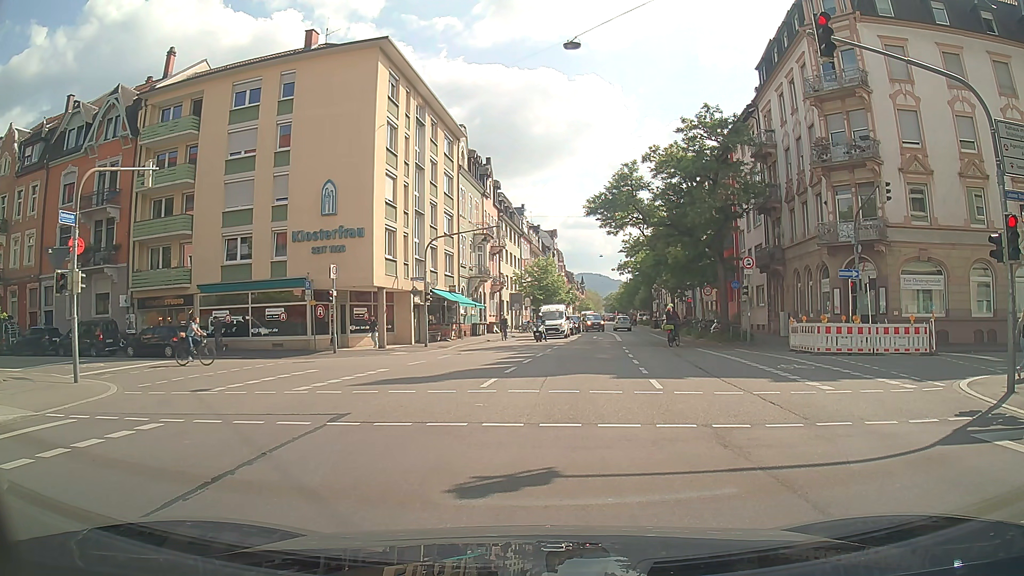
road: secondary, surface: asphalt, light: Day
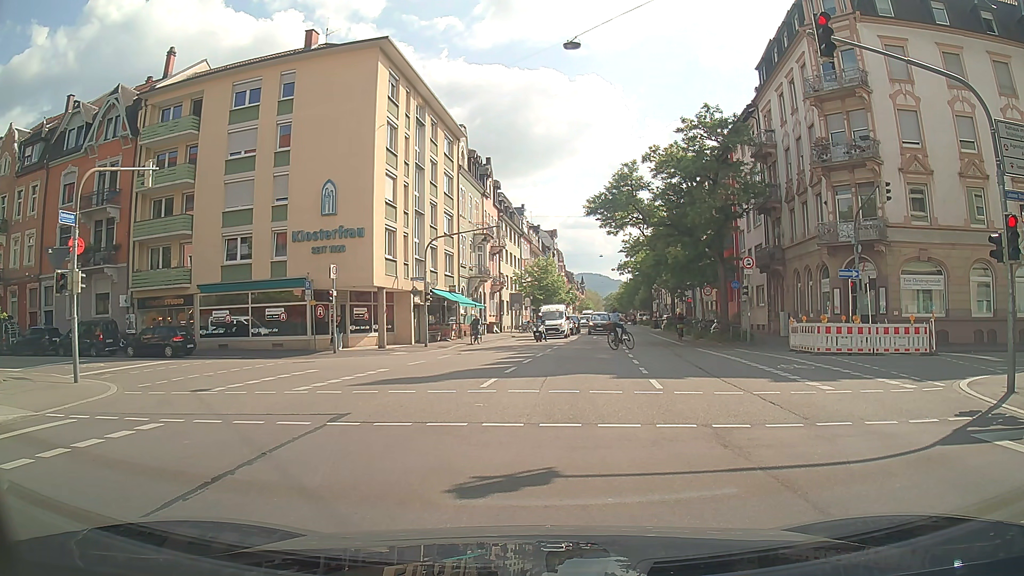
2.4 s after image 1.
(0.0, 0.0) m; 0°
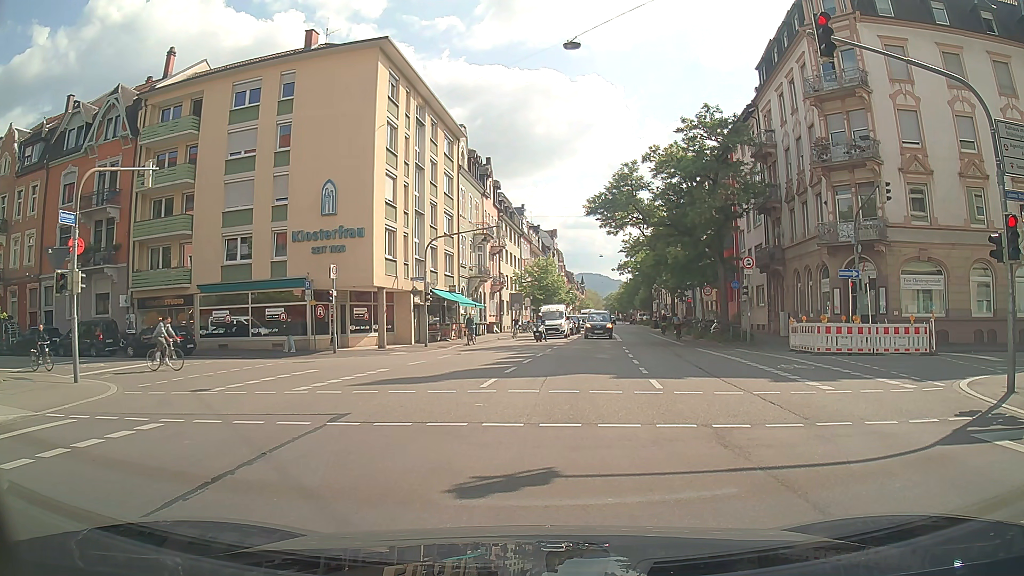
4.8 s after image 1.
(0.0, 0.0) m; 0°
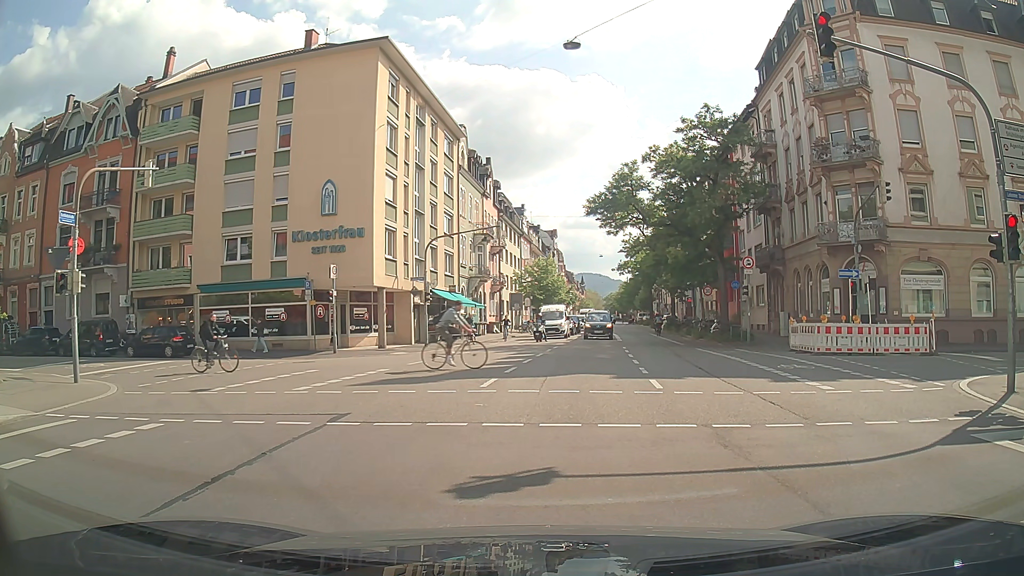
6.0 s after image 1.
(0.0, 0.0) m; 0°
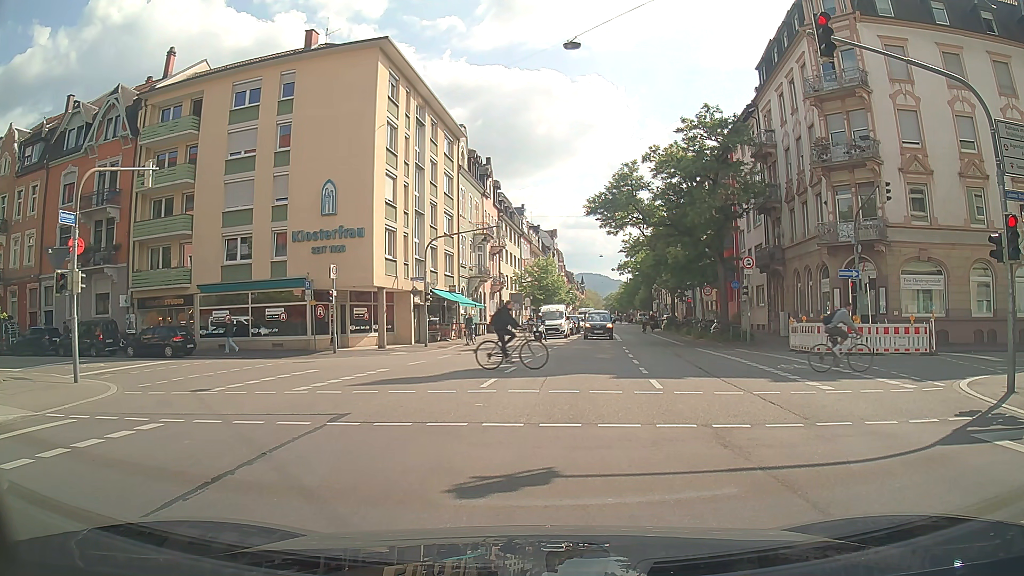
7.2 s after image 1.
(0.0, 0.0) m; 0°
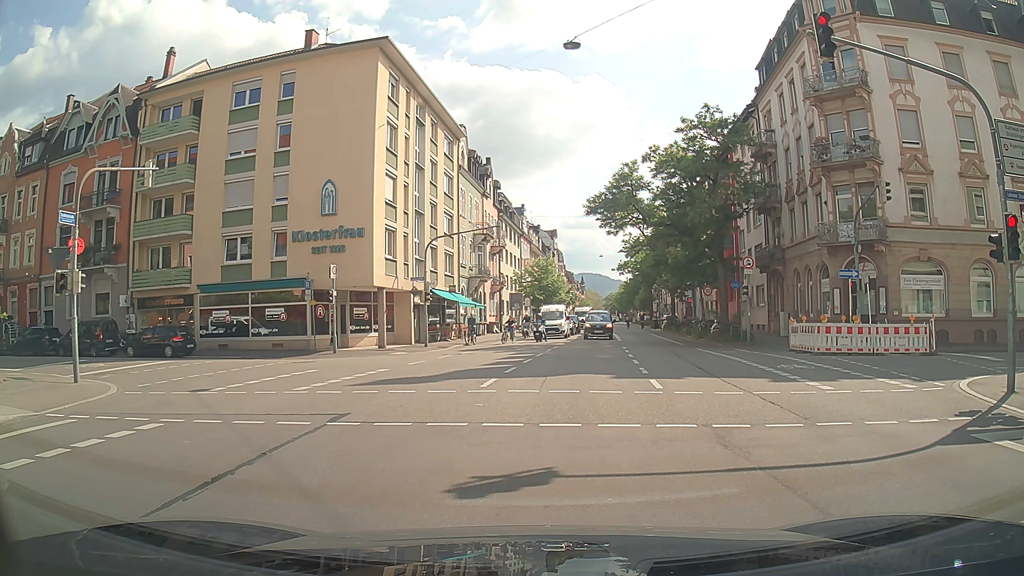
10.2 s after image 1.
(0.0, 0.0) m; 0°
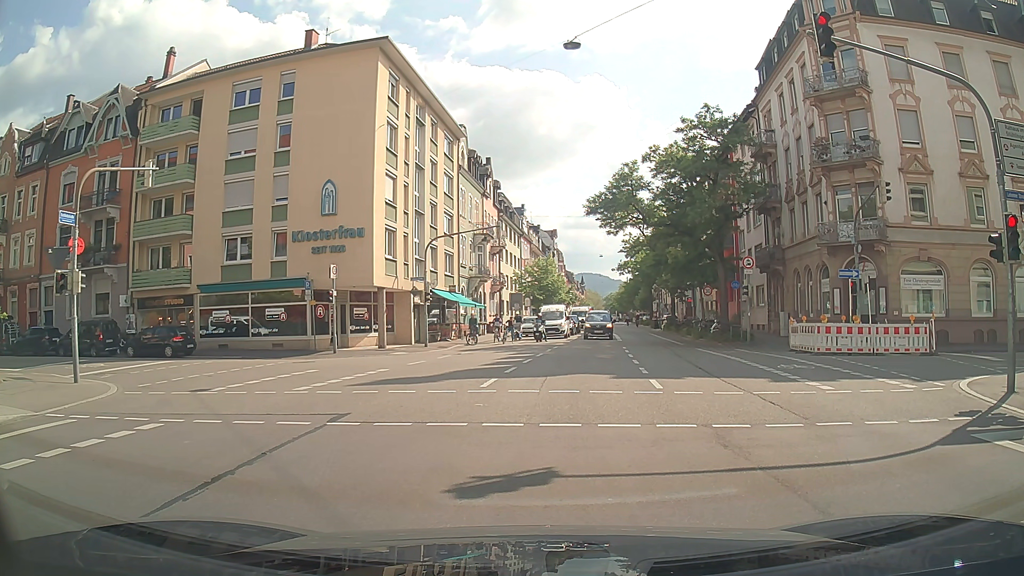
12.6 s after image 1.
(0.0, 0.0) m; 0°
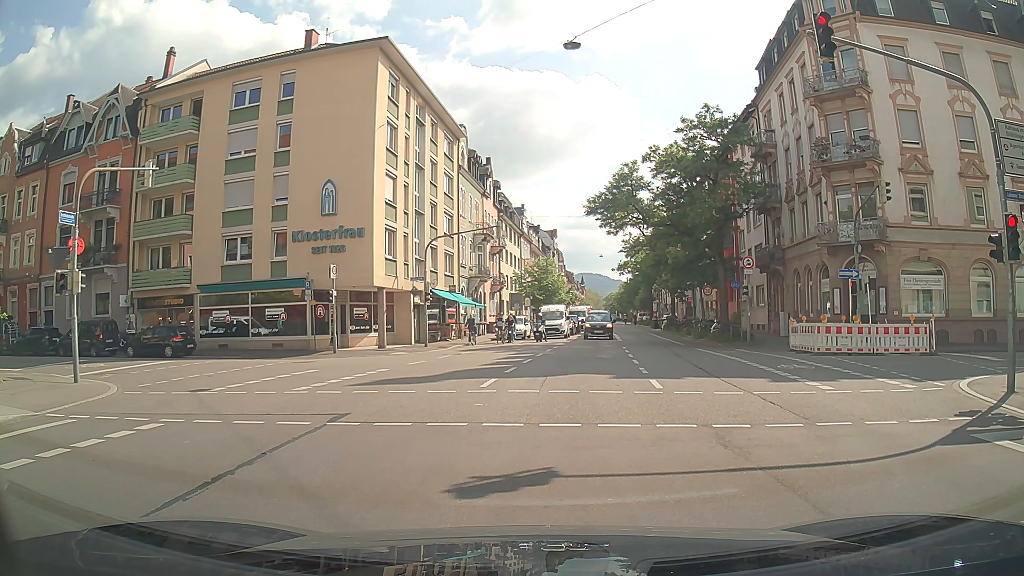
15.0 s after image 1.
(0.0, 0.0) m; 0°
